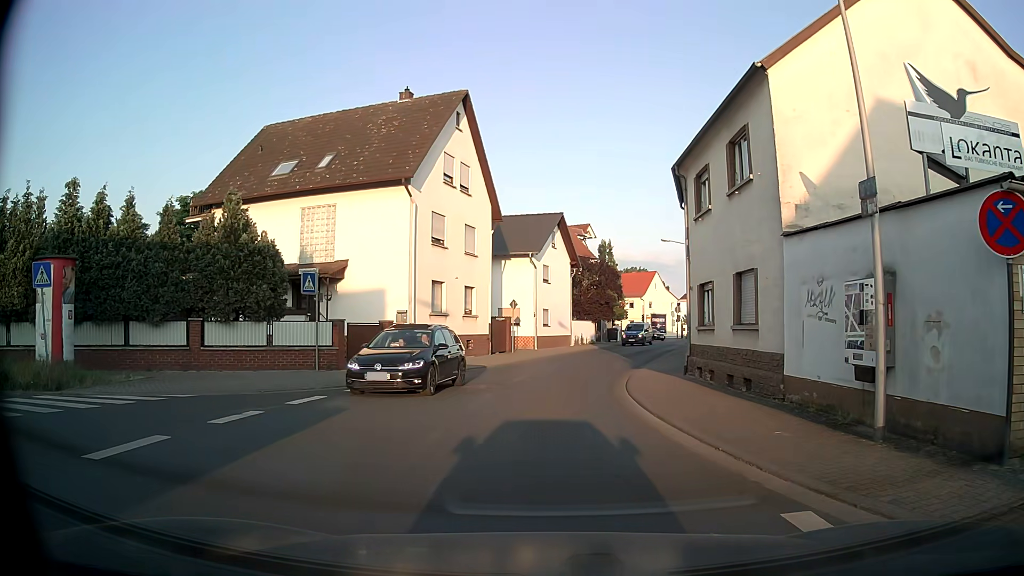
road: tertiary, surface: asphalt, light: Day
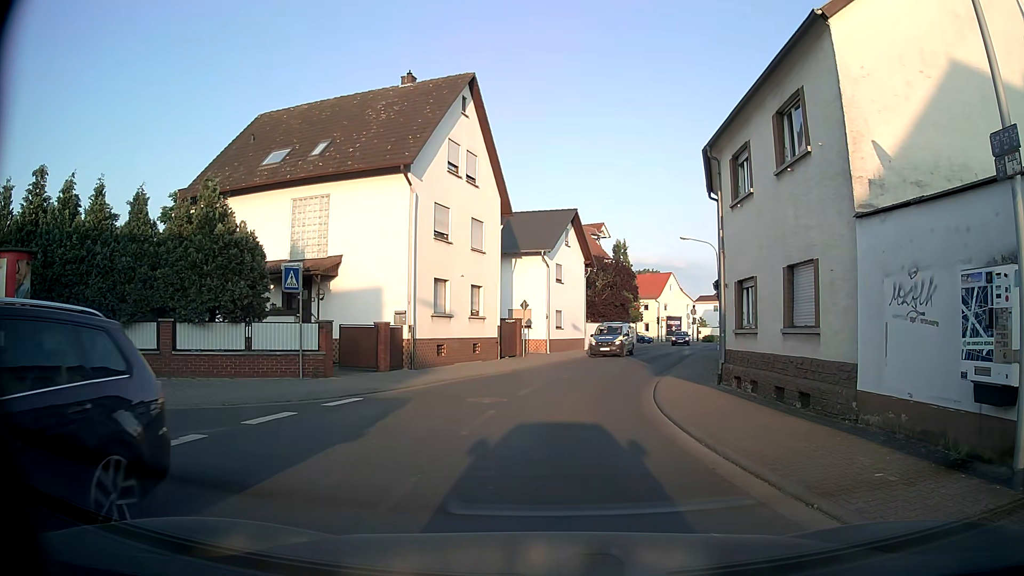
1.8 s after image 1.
(0.0, +2.2) m; -1°
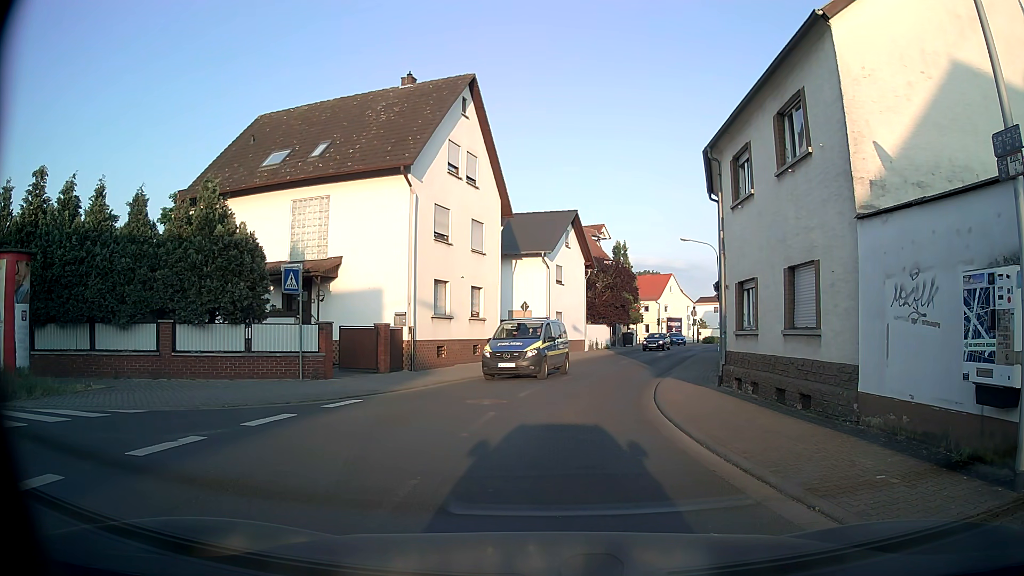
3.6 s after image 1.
(0.0, +0.1) m; 0°
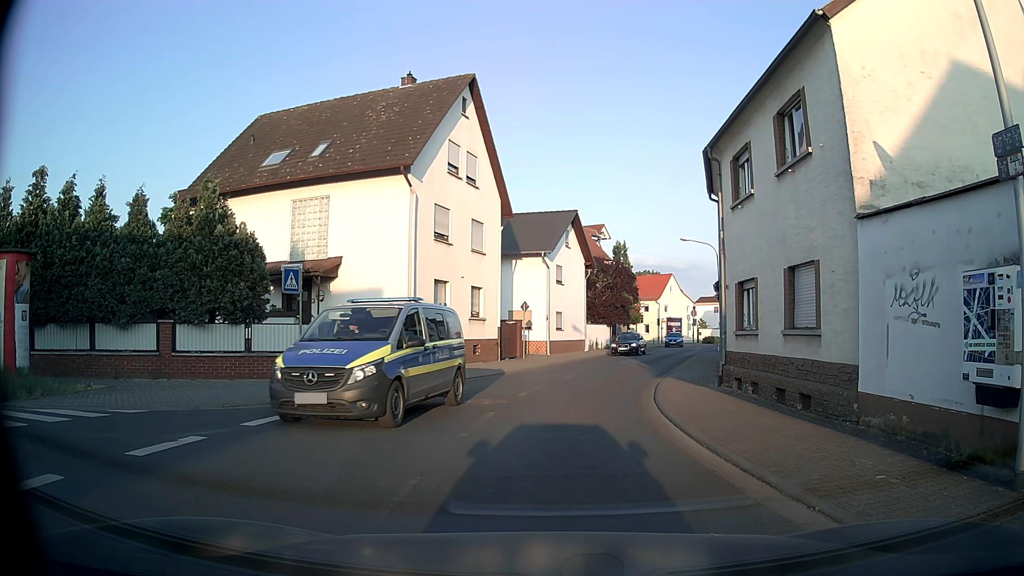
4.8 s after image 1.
(0.0, 0.0) m; 0°
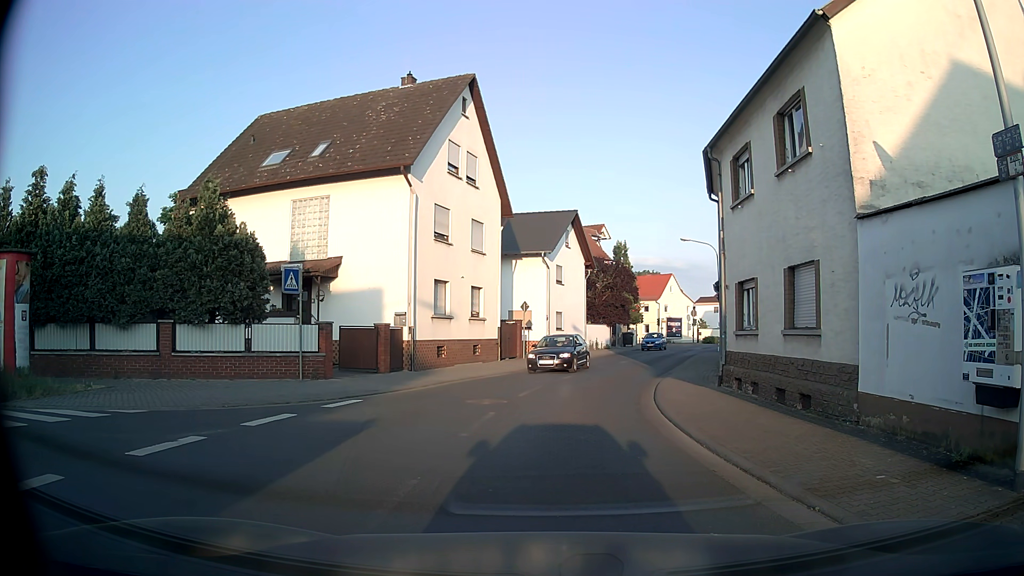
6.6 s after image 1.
(0.0, 0.0) m; 0°
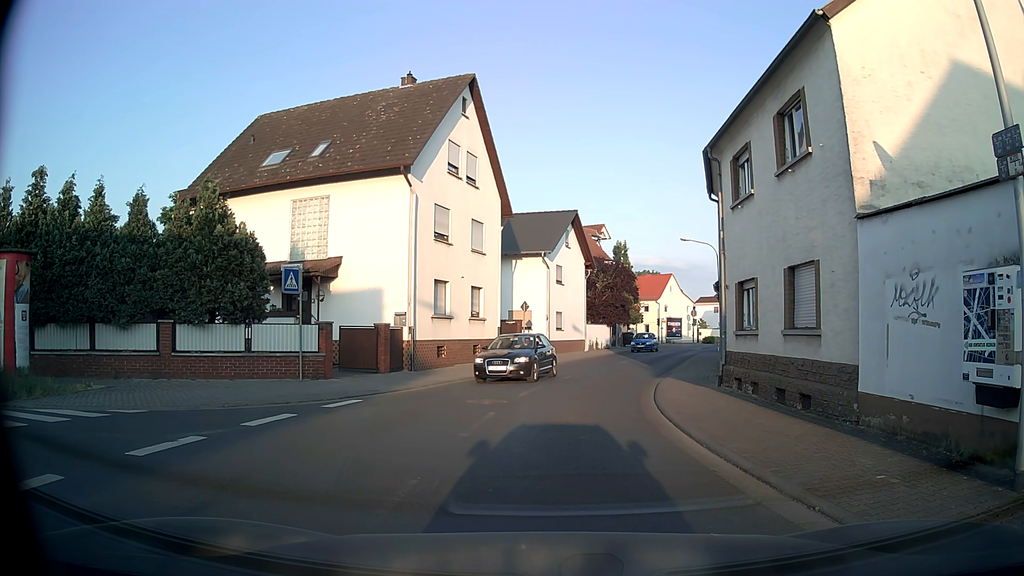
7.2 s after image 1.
(0.0, 0.0) m; 0°
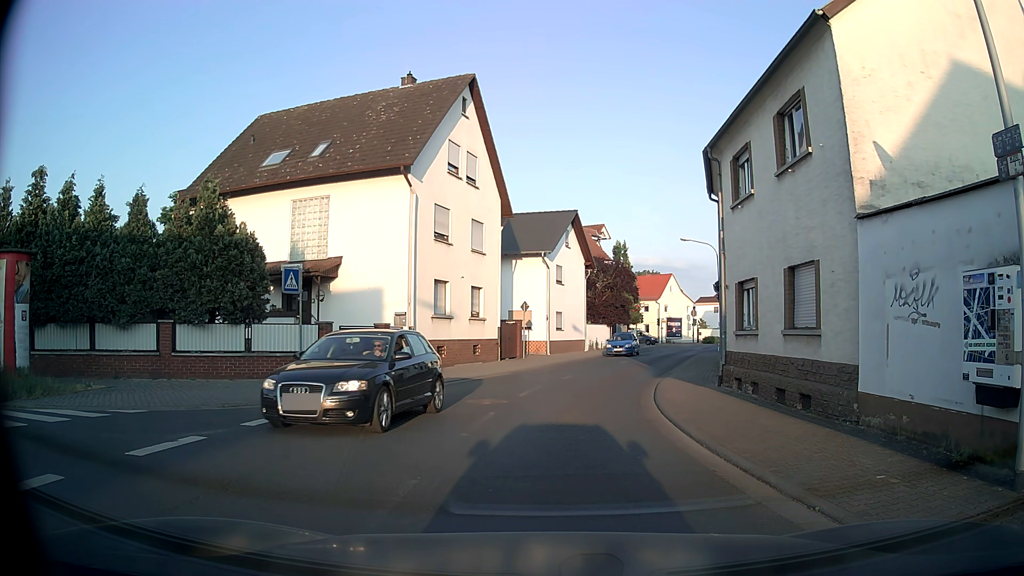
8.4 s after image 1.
(0.0, 0.0) m; 0°
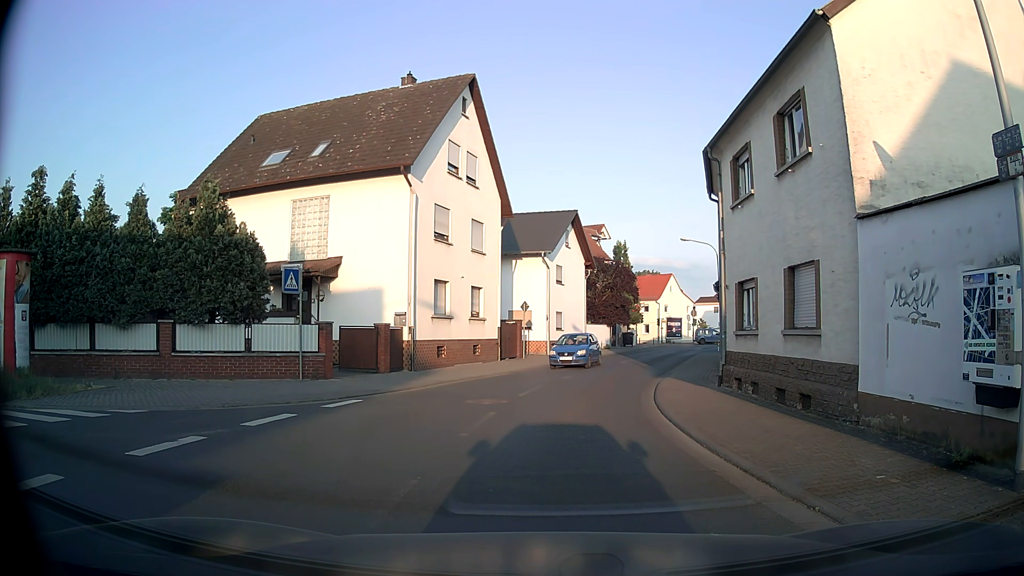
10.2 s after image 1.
(0.0, 0.0) m; 0°
